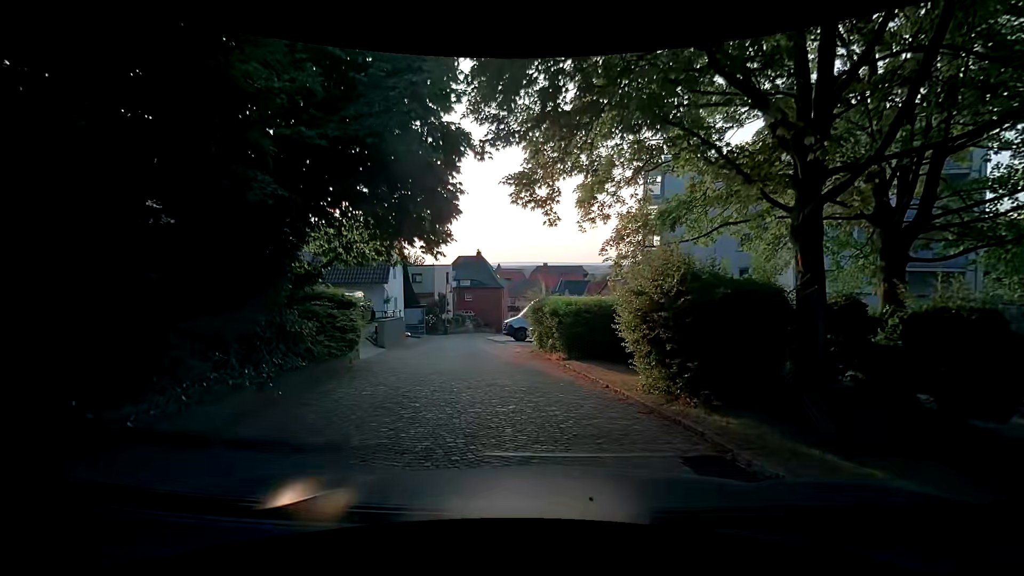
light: Day
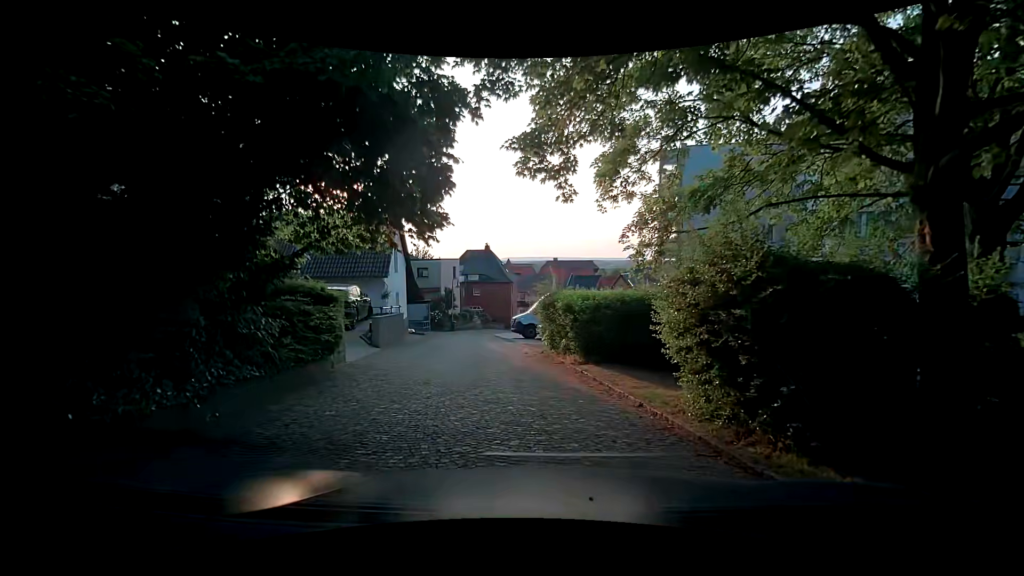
(0.0, +1.9) m; -3°
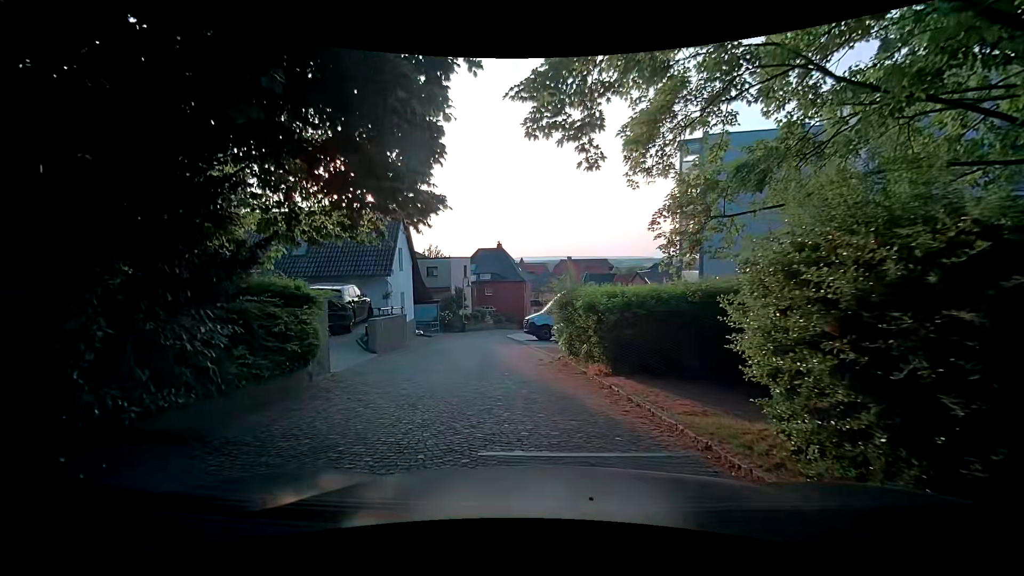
(0.0, +2.0) m; 0°
